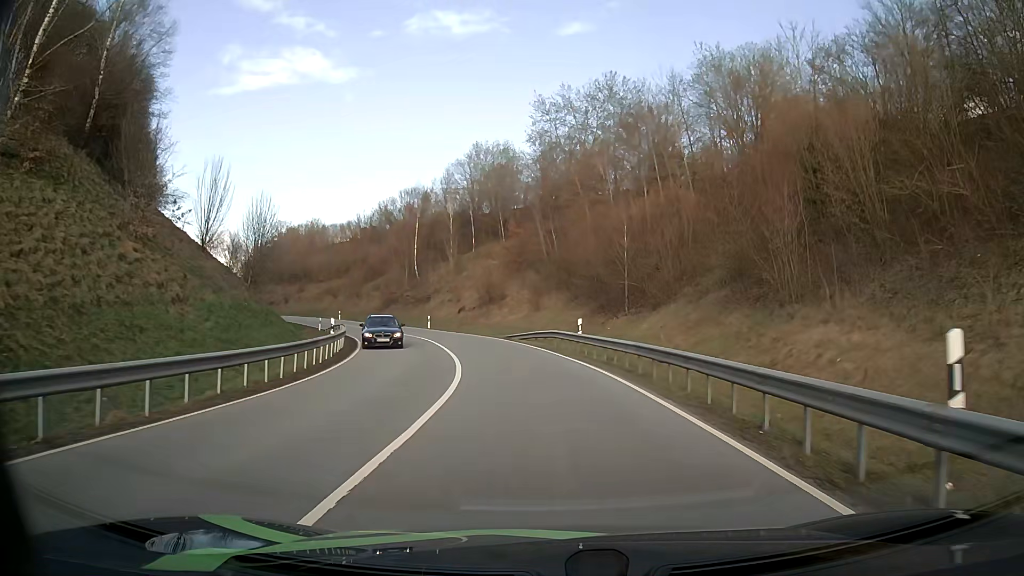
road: primary_link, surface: asphalt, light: Day
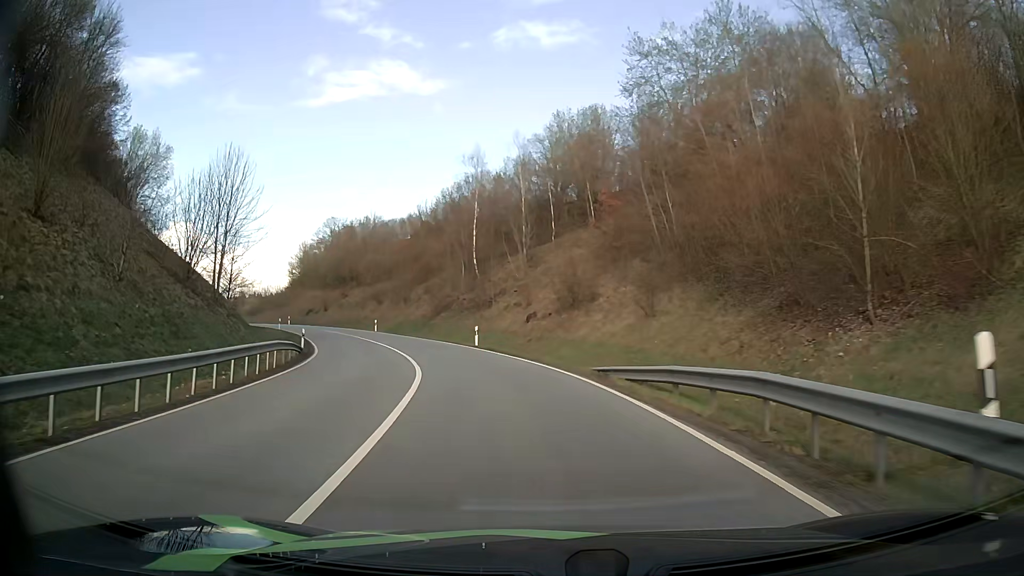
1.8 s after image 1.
(-0.9, +20.5) m; -8°
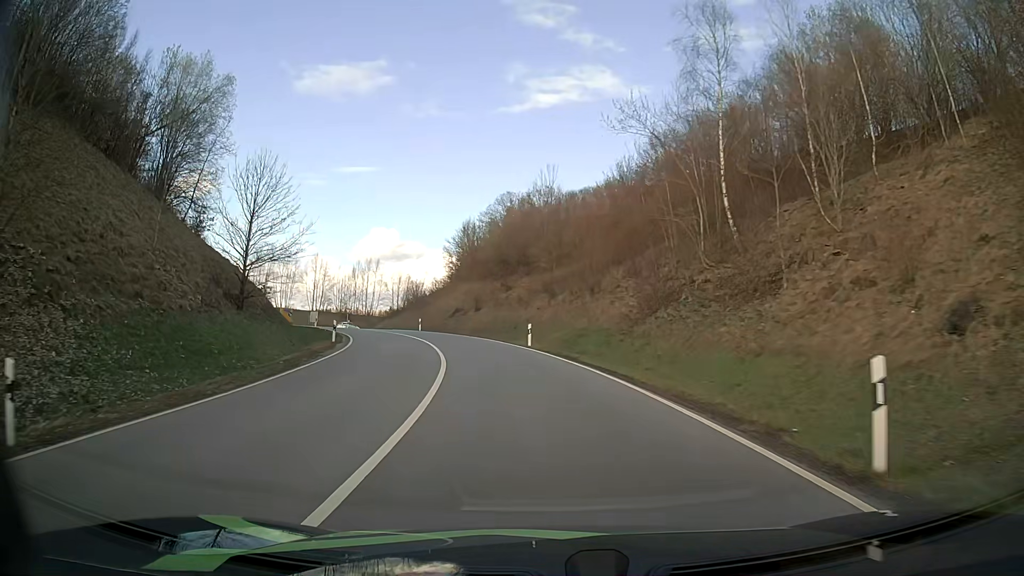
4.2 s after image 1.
(-4.3, +29.3) m; -17°
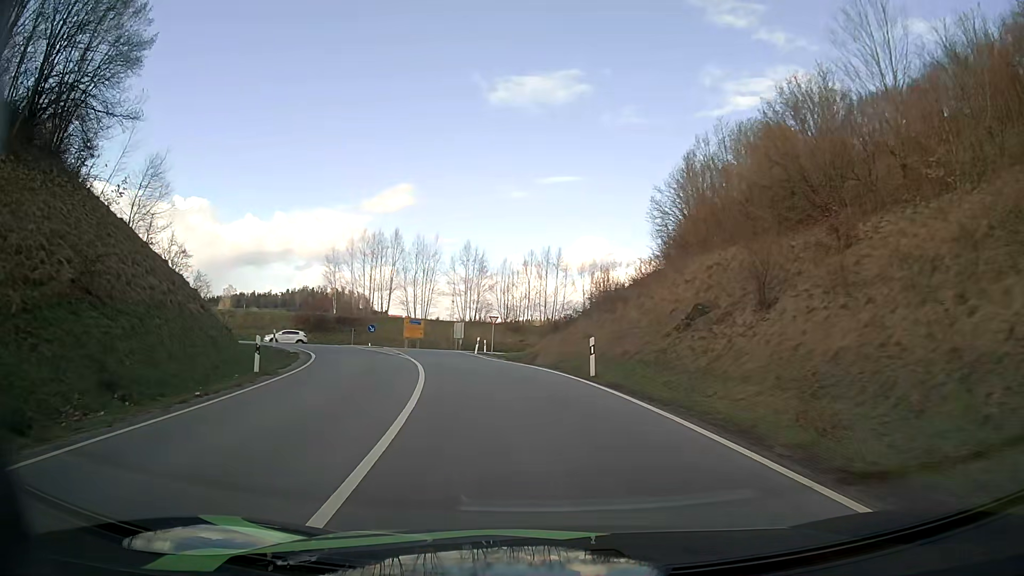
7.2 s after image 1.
(-5.7, +37.4) m; -18°
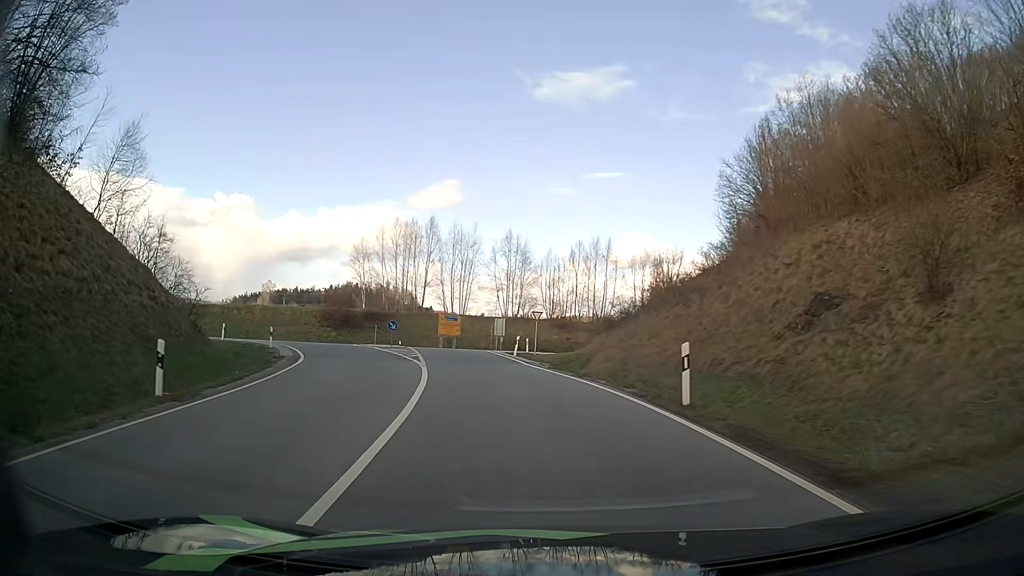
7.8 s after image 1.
(-0.2, +6.8) m; -4°
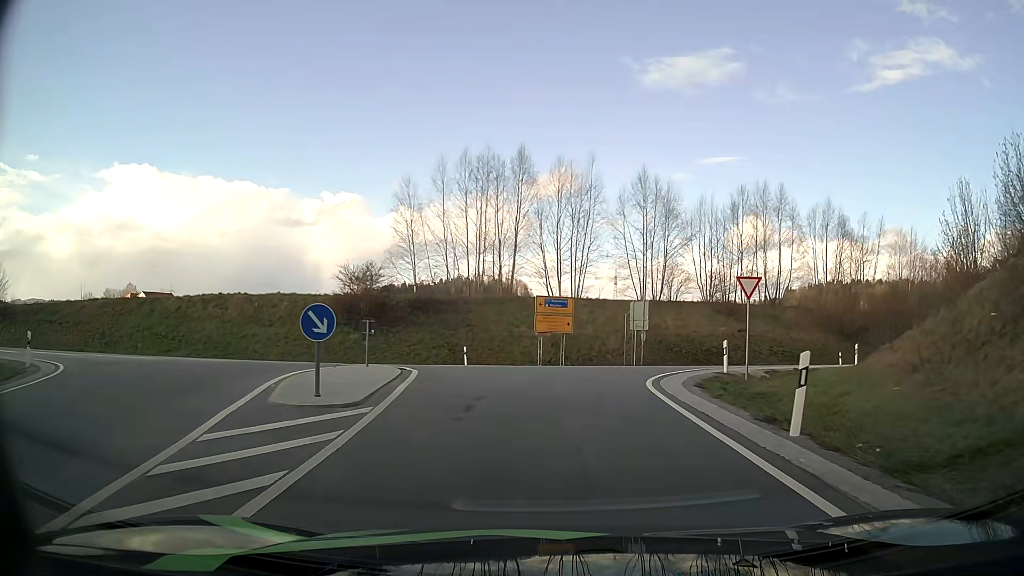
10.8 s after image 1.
(-3.0, +27.7) m; -9°
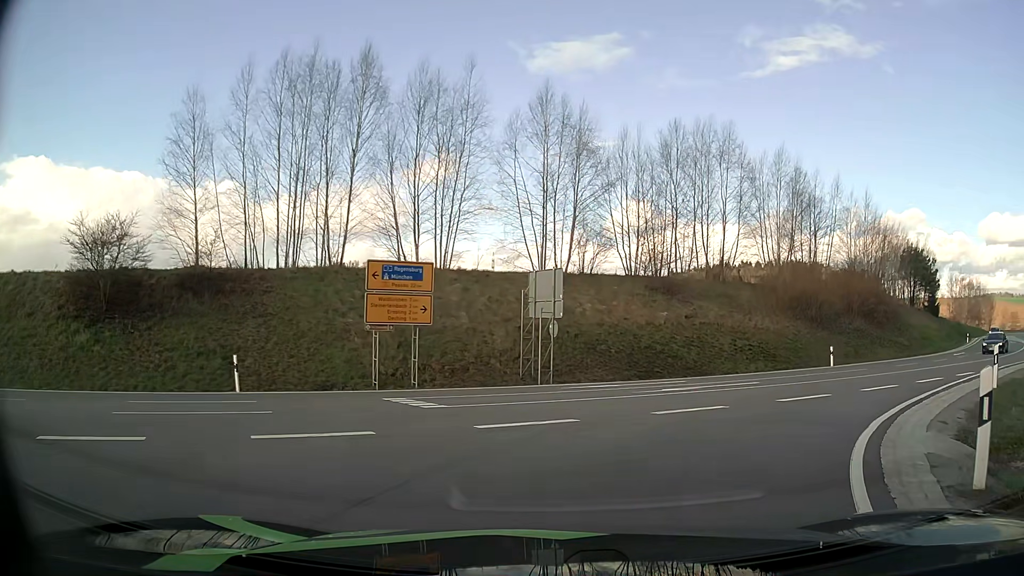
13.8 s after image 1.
(+0.7, +16.6) m; +11°
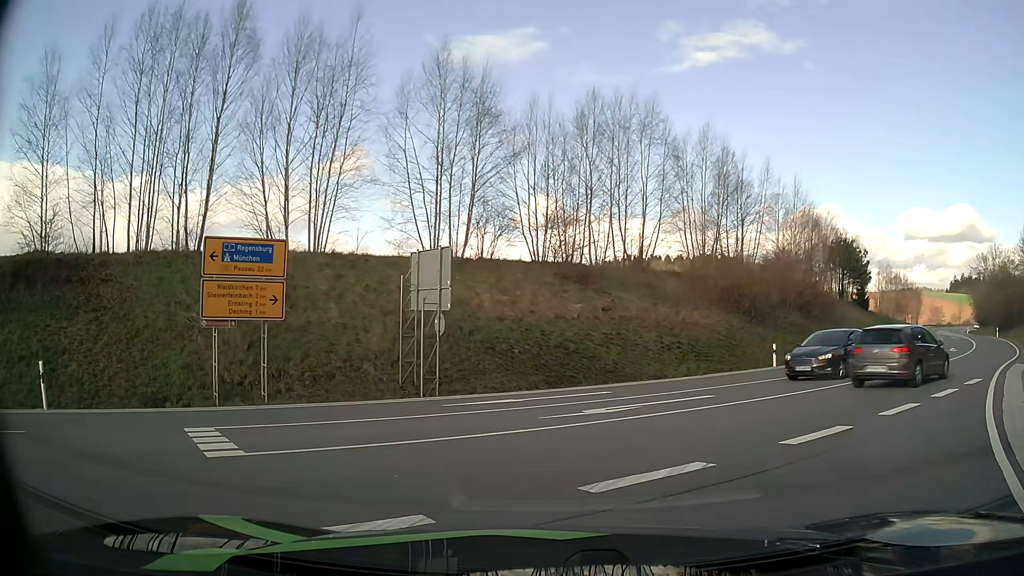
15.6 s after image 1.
(+0.3, +4.9) m; +7°
(+3, +9) (+9, +17) (+16, +24) (+23, +31) (+30, +39) (+36, +47) (+42, +55) (+48, +63) (+53, +71) (+58, +80) m
